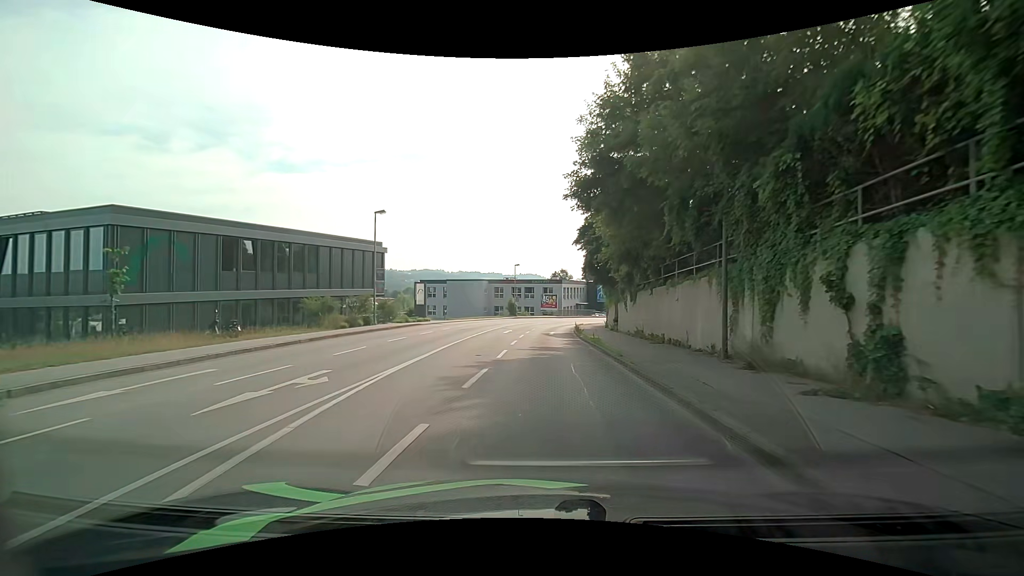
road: tertiary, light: Day
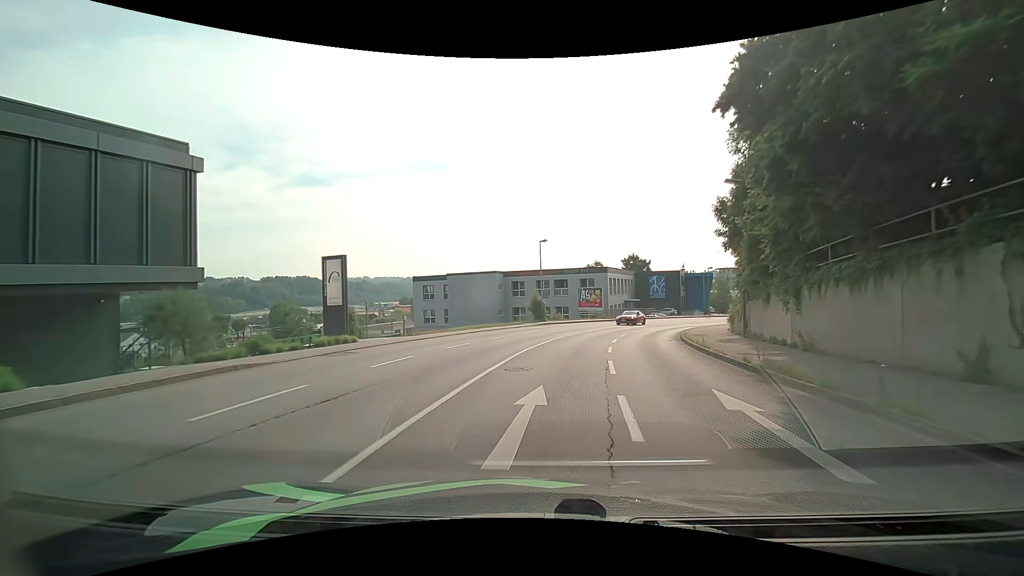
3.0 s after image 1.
(-1.6, +27.5) m; -2°
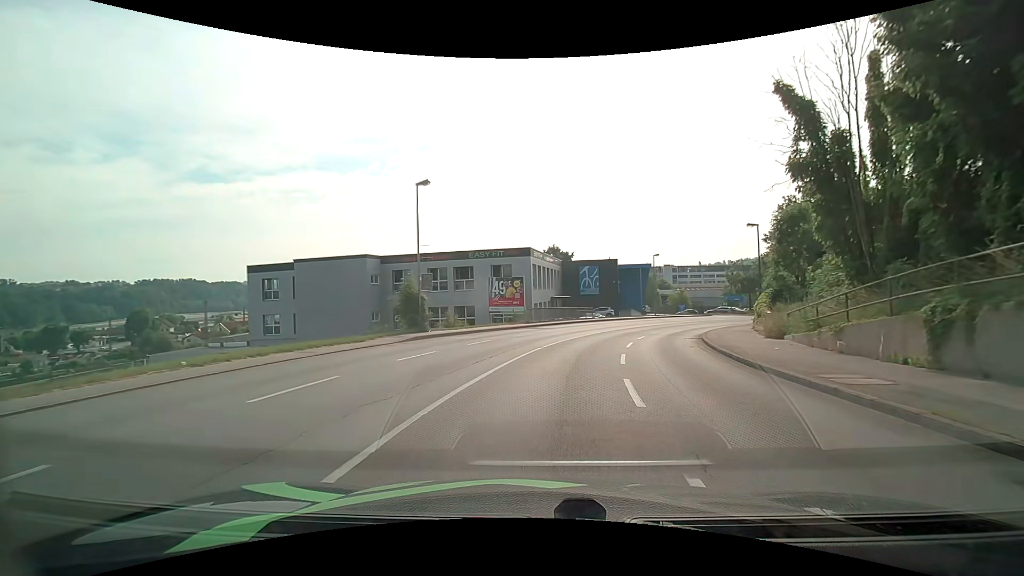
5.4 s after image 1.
(+1.3, +22.1) m; +9°
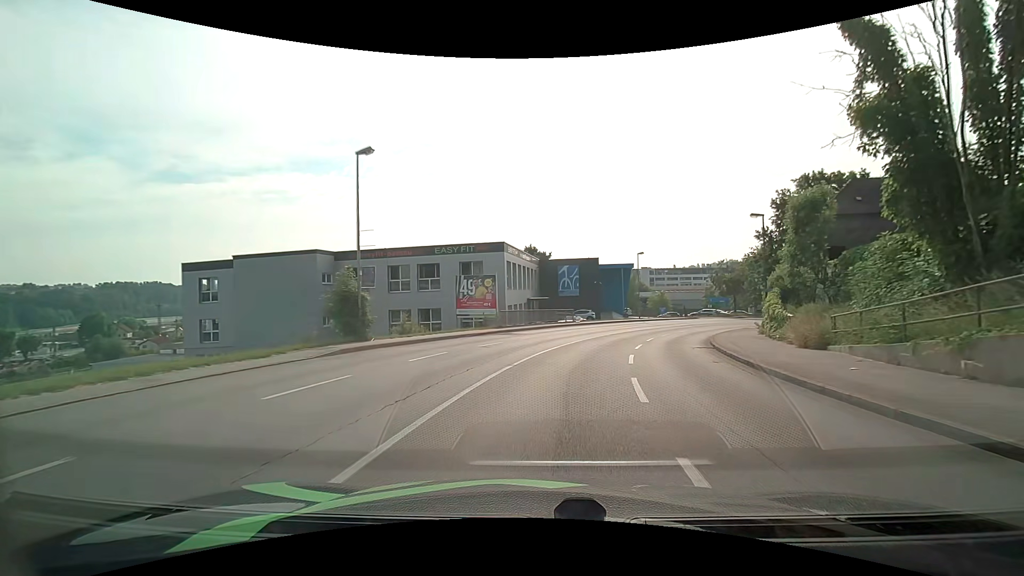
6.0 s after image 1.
(+0.1, +5.5) m; +3°
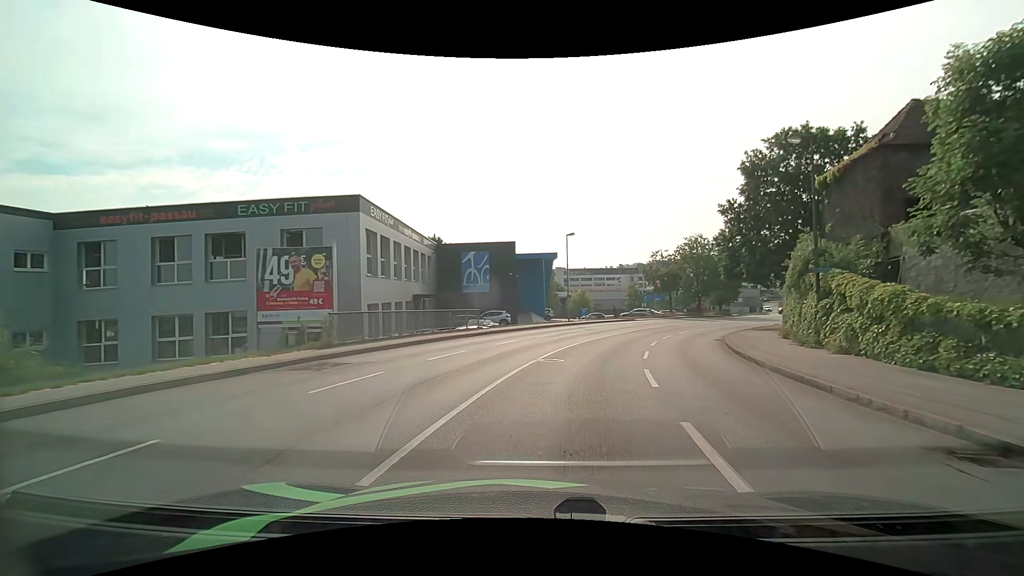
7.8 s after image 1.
(+1.4, +16.5) m; +10°
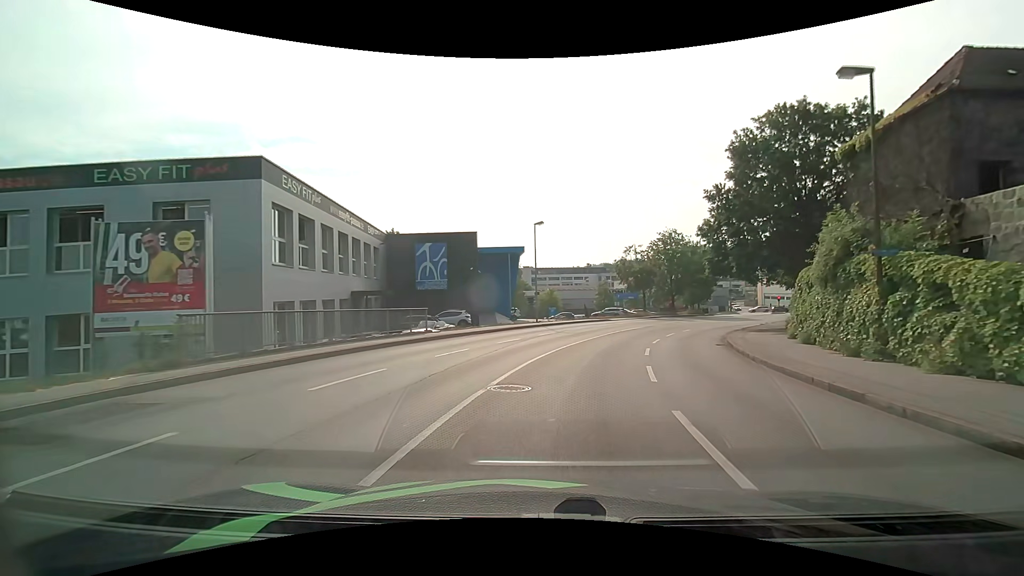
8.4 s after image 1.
(+0.2, +5.5) m; +4°
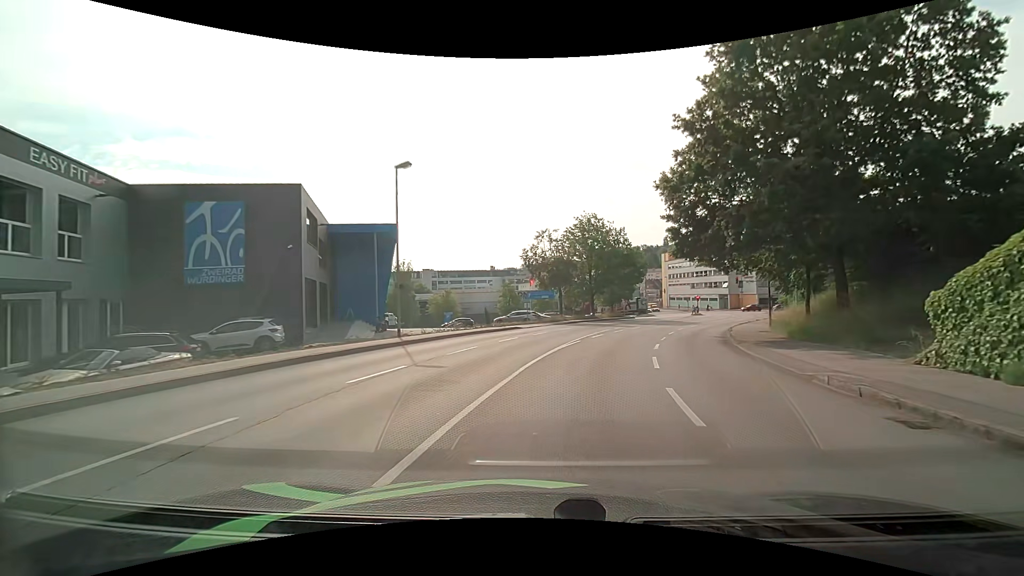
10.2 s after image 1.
(+1.6, +16.2) m; +11°
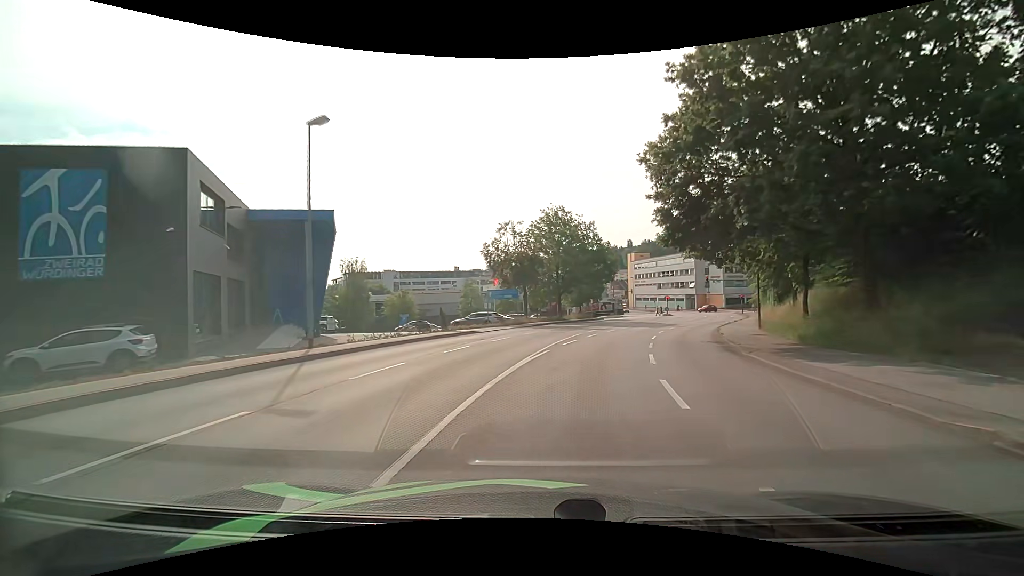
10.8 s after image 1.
(+0.2, +5.2) m; +4°
(+1, +10) (+2, +20) (+4, +30) (+7, +39) (+11, +49) (+14, +58) (+18, +67) (+22, +77) (+24, +86) (+26, +96) m
